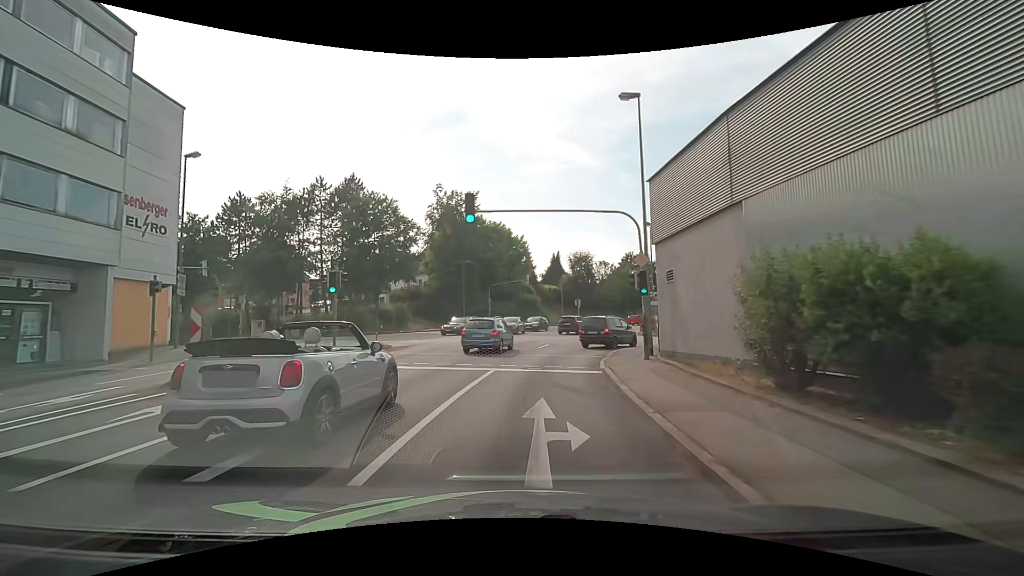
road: tertiary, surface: asphalt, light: Day
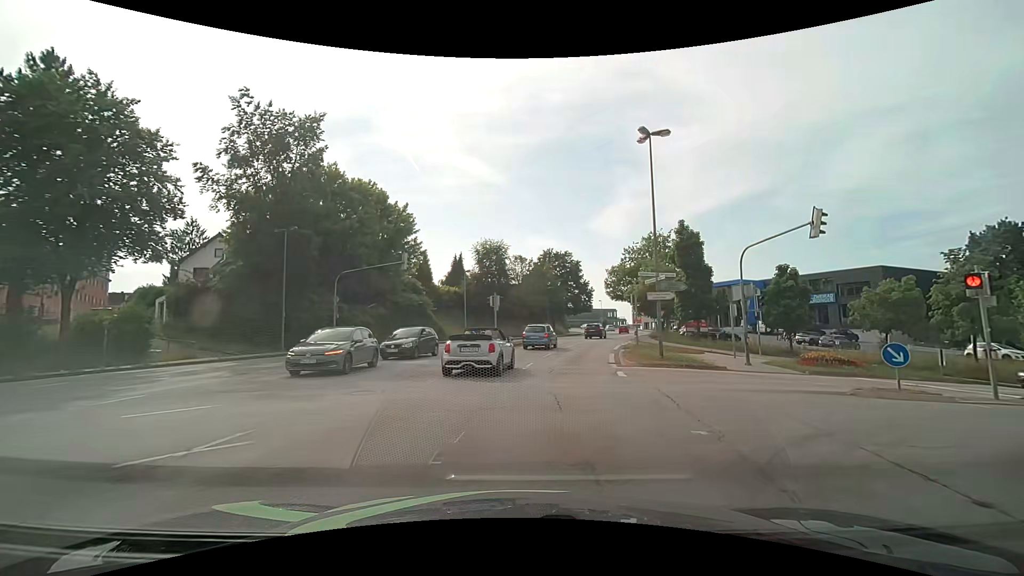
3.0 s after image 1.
(+1.9, +25.0) m; +13°
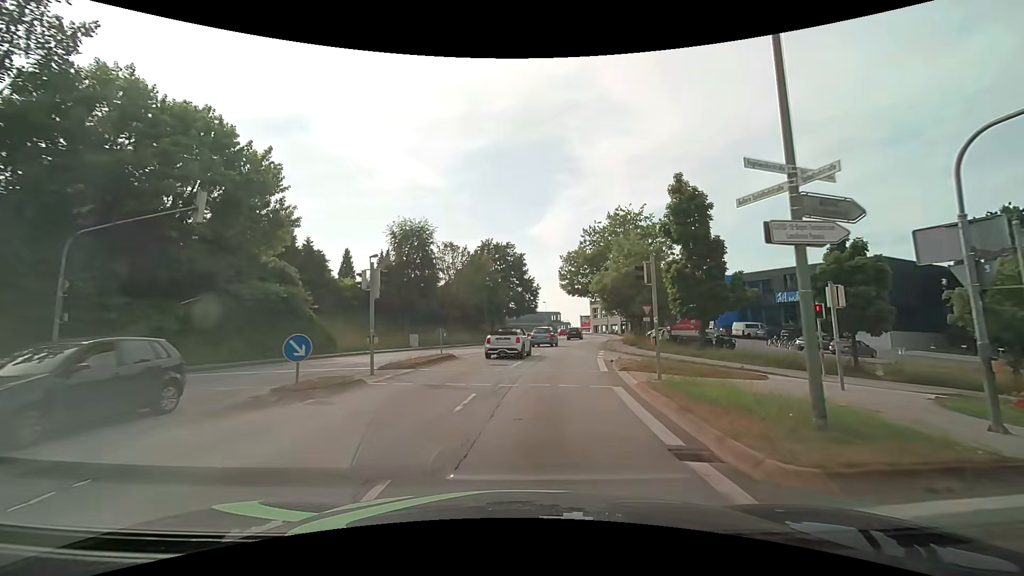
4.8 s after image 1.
(+1.1, +15.2) m; +7°
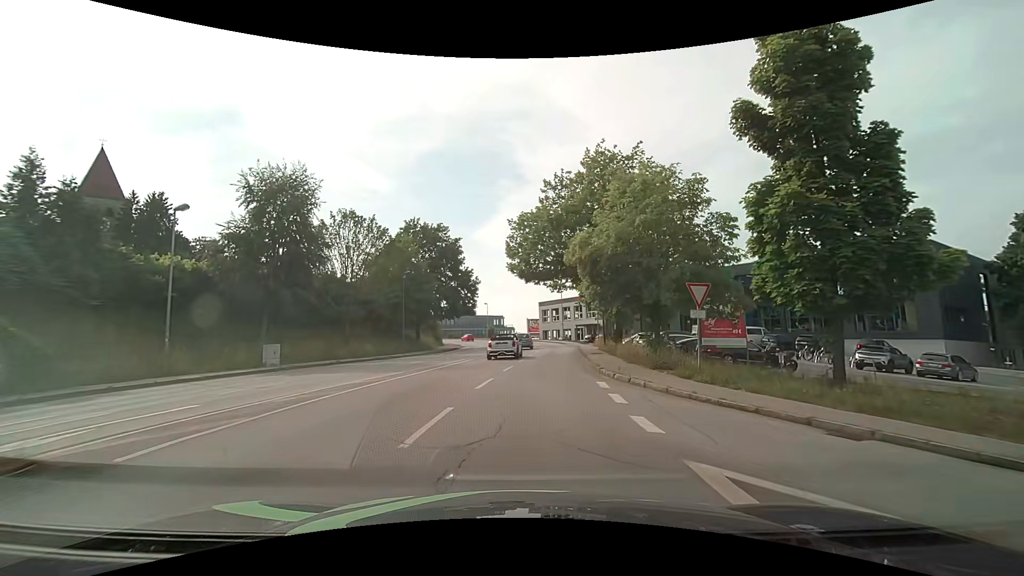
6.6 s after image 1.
(+1.0, +17.4) m; +7°
(0, +10) (+1, +20) (+2, +30) (+2, +40) (+3, +50) (+3, +60) (+3, +70) (+1, +80) (-1, +90) (-4, +99) m
